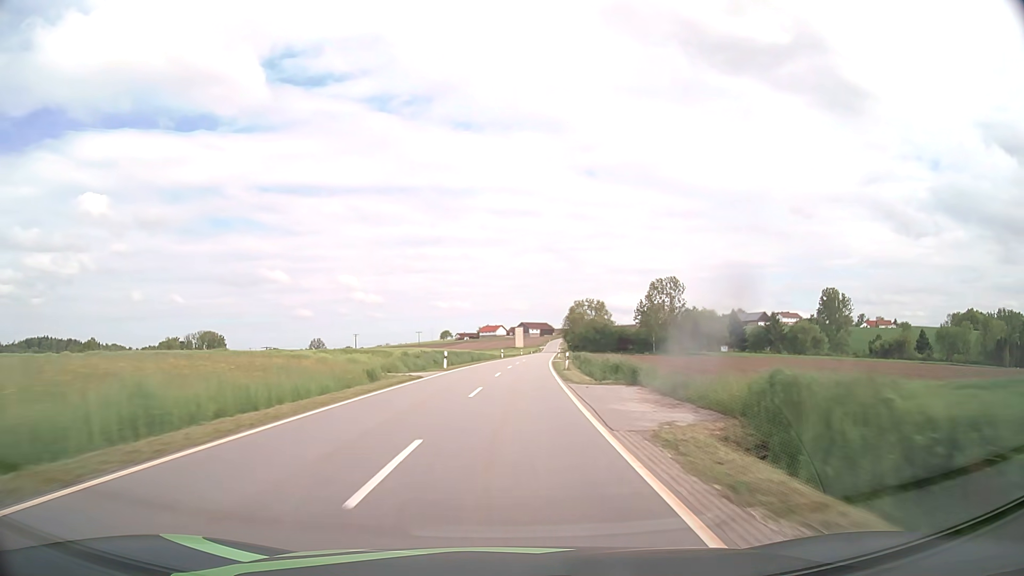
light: Day
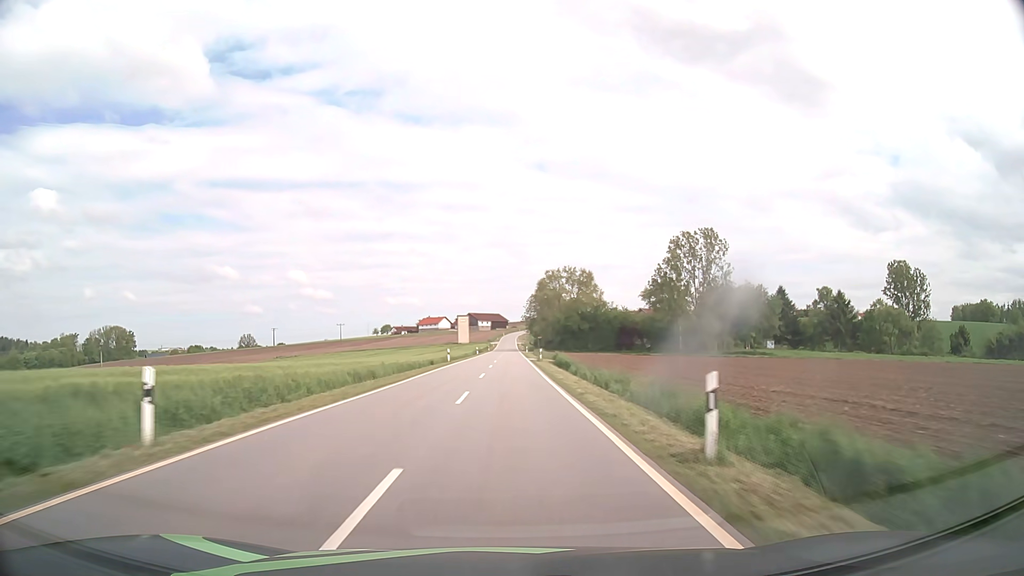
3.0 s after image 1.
(+3.7, +75.3) m; +4°
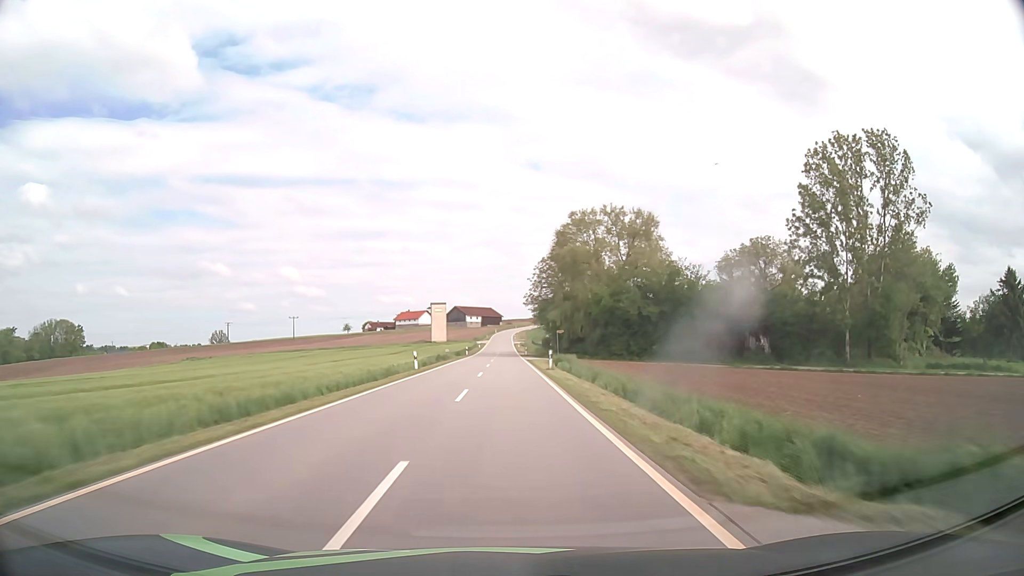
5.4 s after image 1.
(+0.3, +60.6) m; +1°
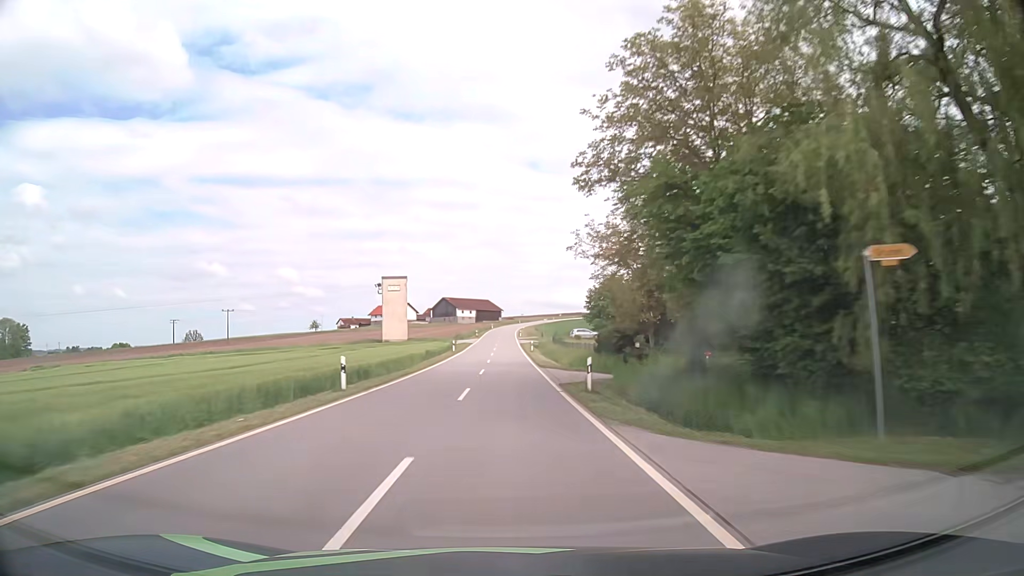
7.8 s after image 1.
(+0.1, +60.7) m; 0°
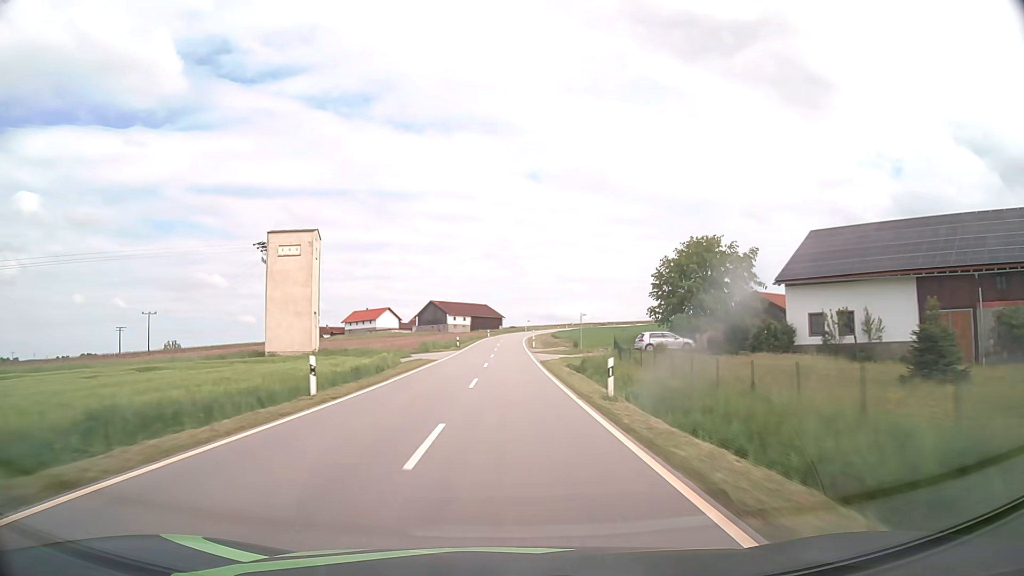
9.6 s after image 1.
(0.0, +45.6) m; 0°
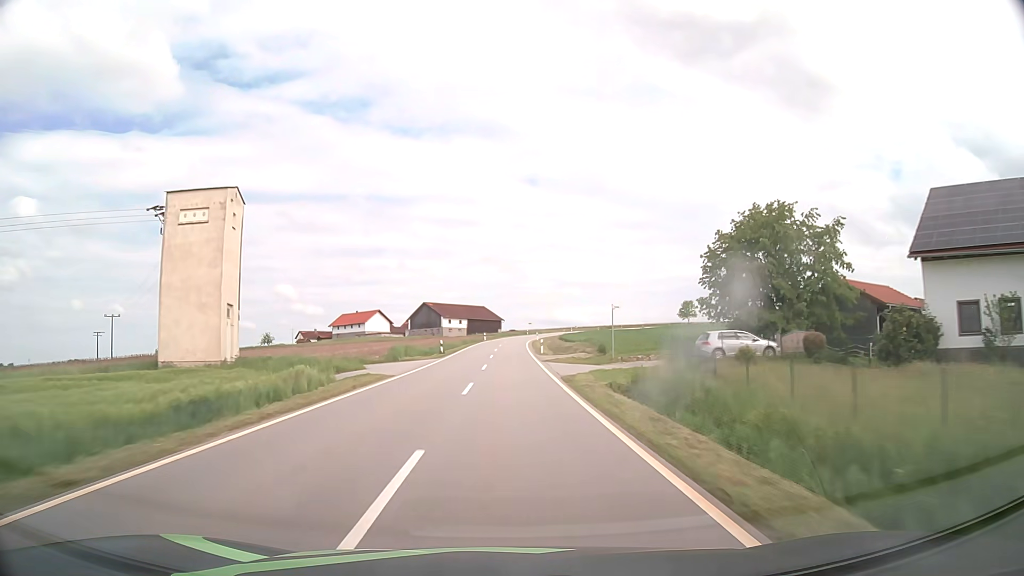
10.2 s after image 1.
(0.0, +15.1) m; 0°
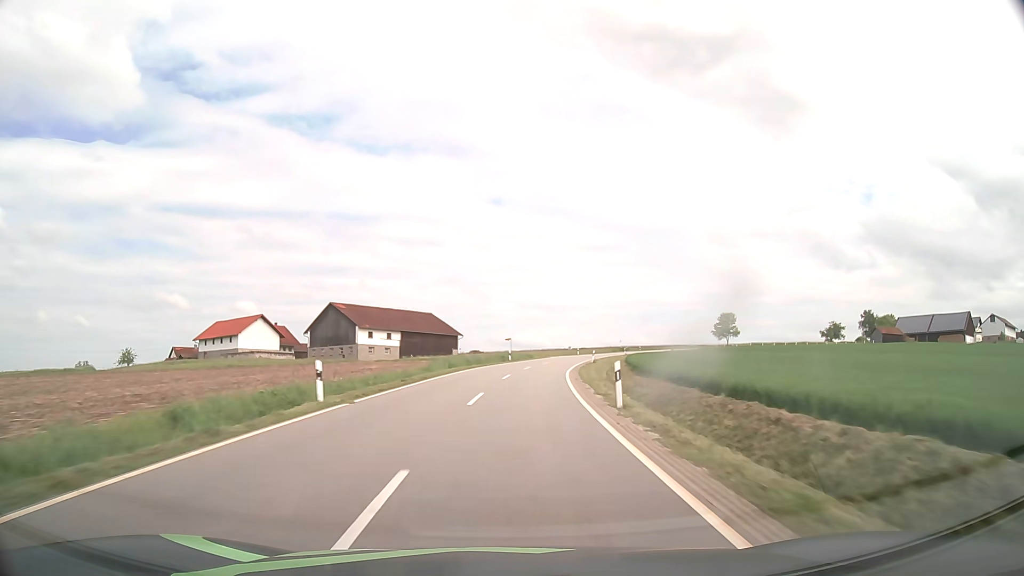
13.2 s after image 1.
(+0.6, +74.0) m; +2°
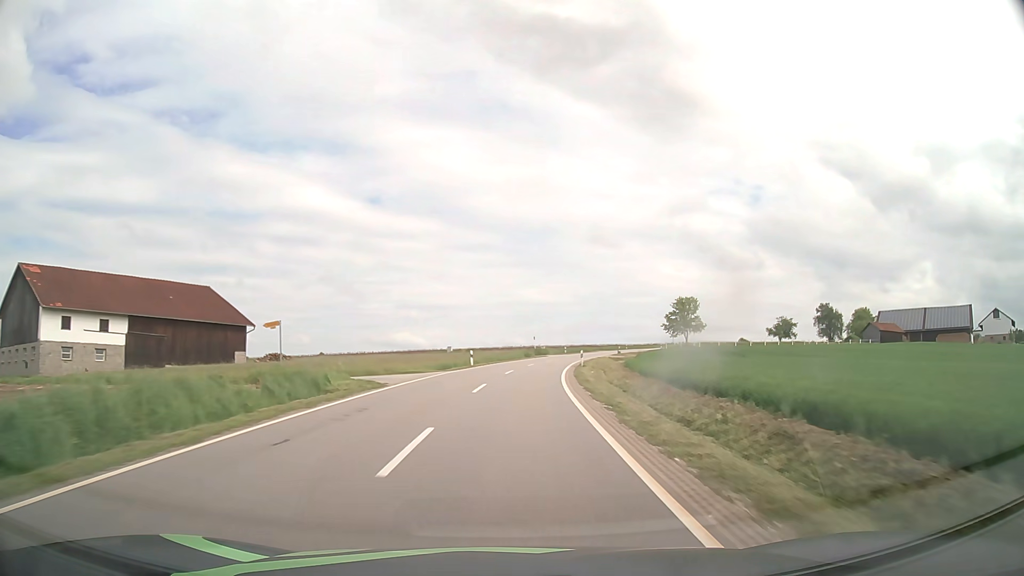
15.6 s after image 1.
(+5.4, +56.8) m; +11°
(0, +10) (+1, +20) (+1, +30) (+2, +40) (+4, +50) (+6, +60) (+8, +69) (+10, +79) (+13, +89) (+16, +98) m
